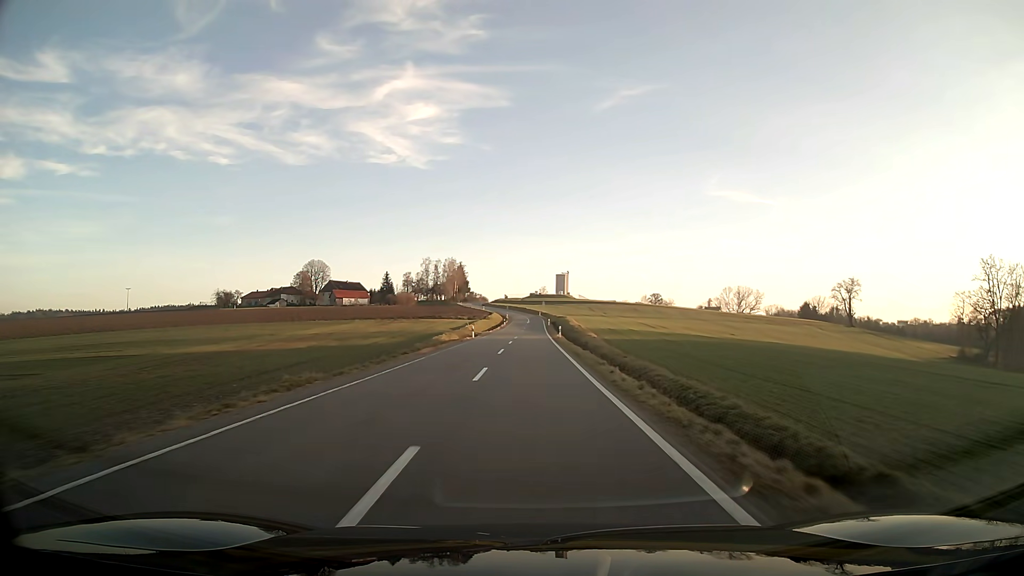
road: tertiary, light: Day
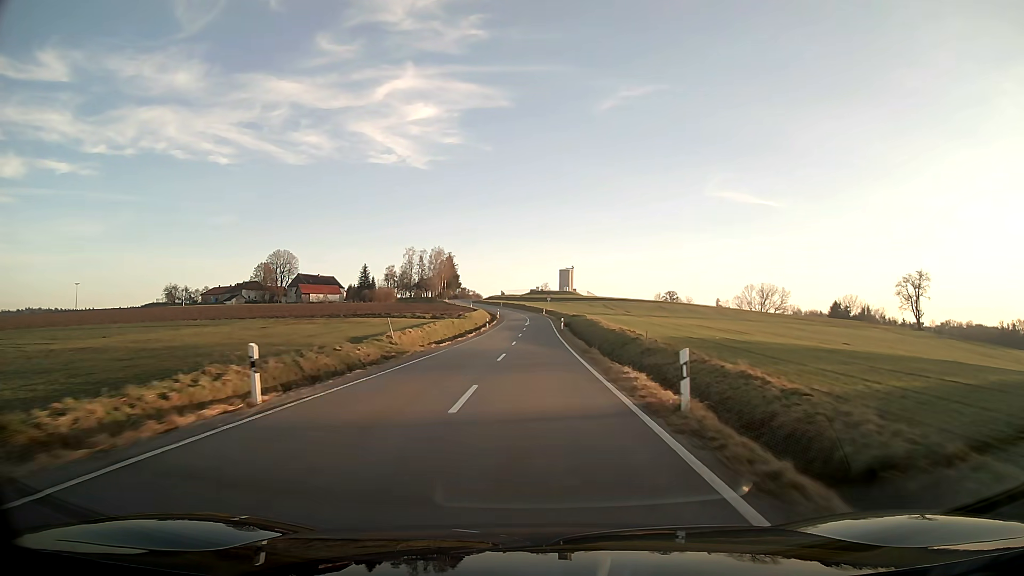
(-0.1, +42.2) m; 0°
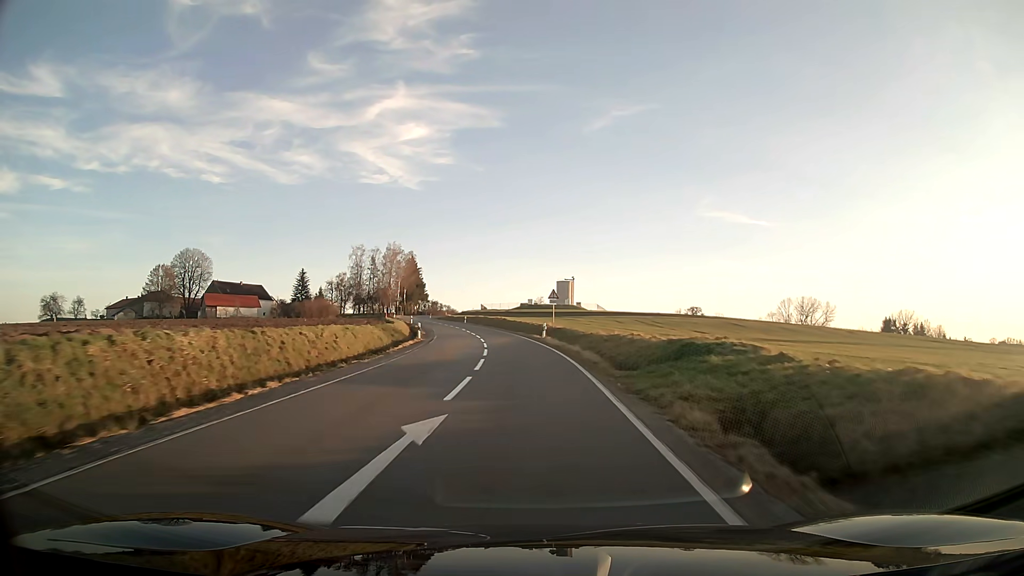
(+0.5, +66.4) m; 0°
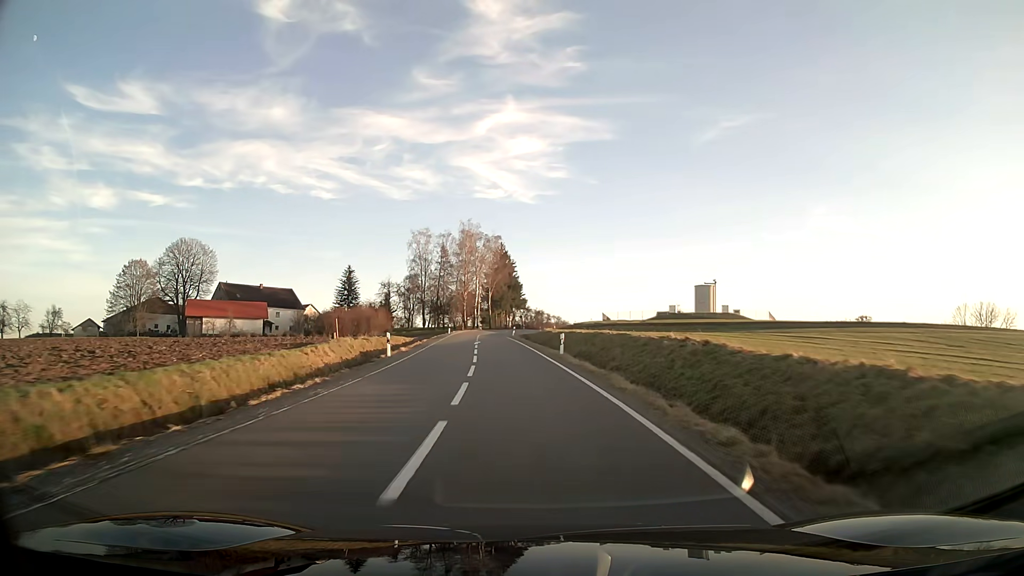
(-5.1, +59.6) m; -10°
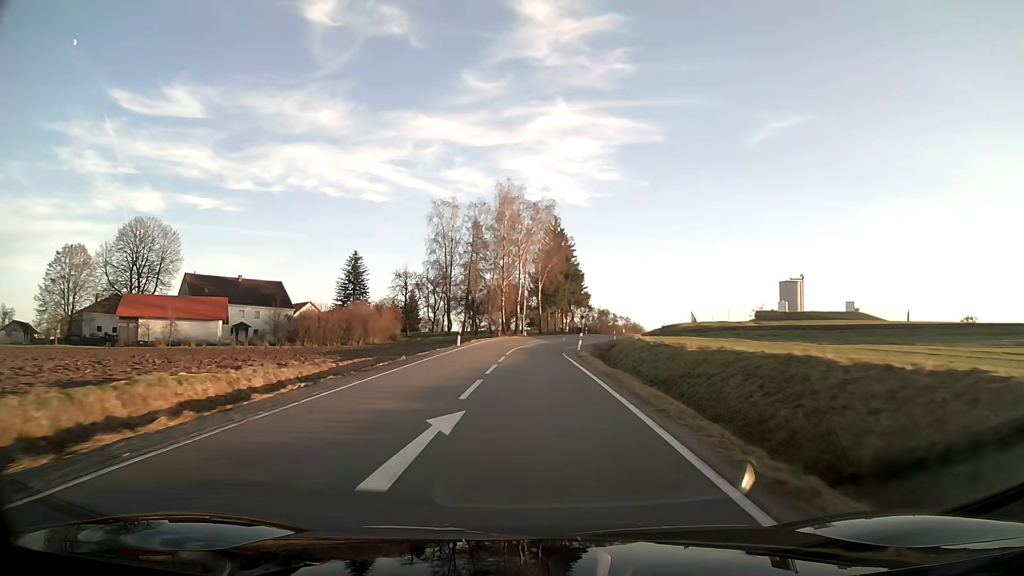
(-1.5, +35.5) m; -4°
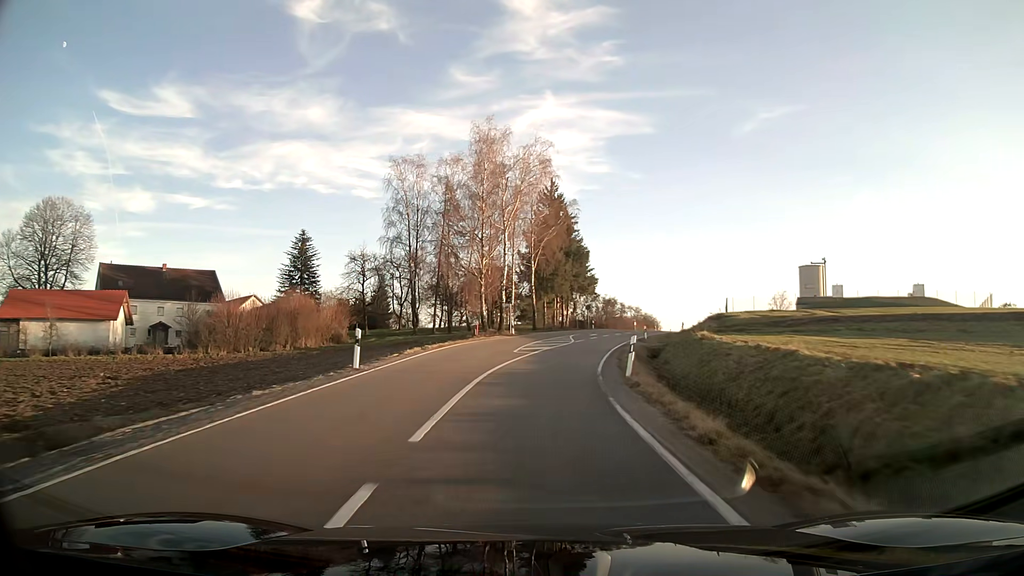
(+0.2, +22.5) m; +2°
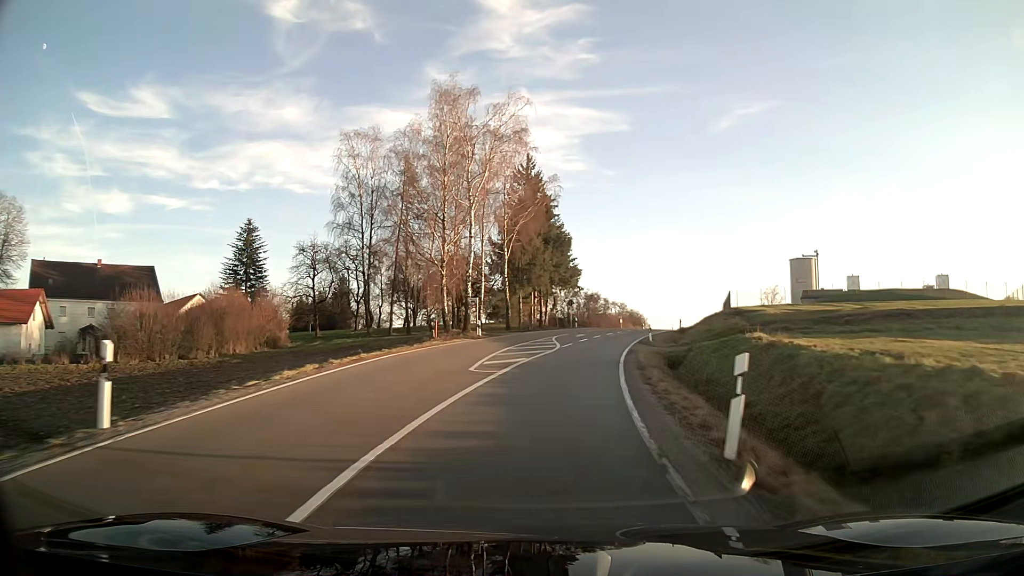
(+0.2, +10.5) m; +3°
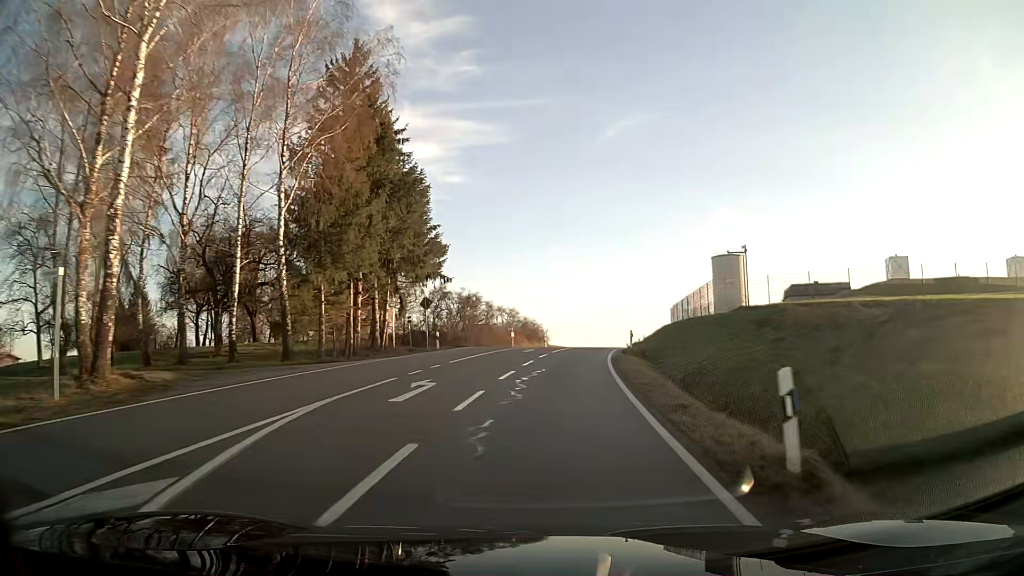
(+2.6, +31.0) m; +9°
